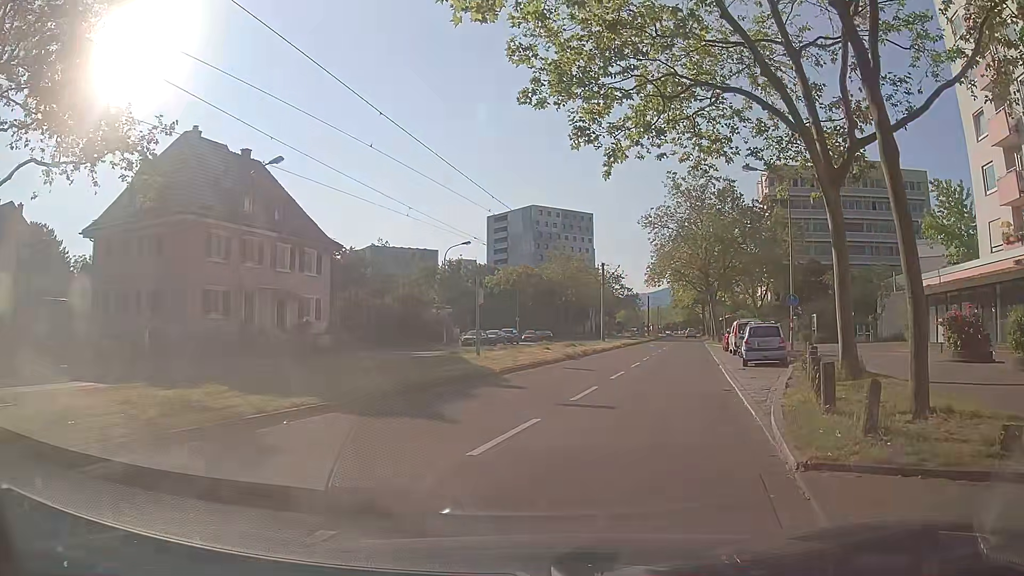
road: tertiary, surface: asphalt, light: Day
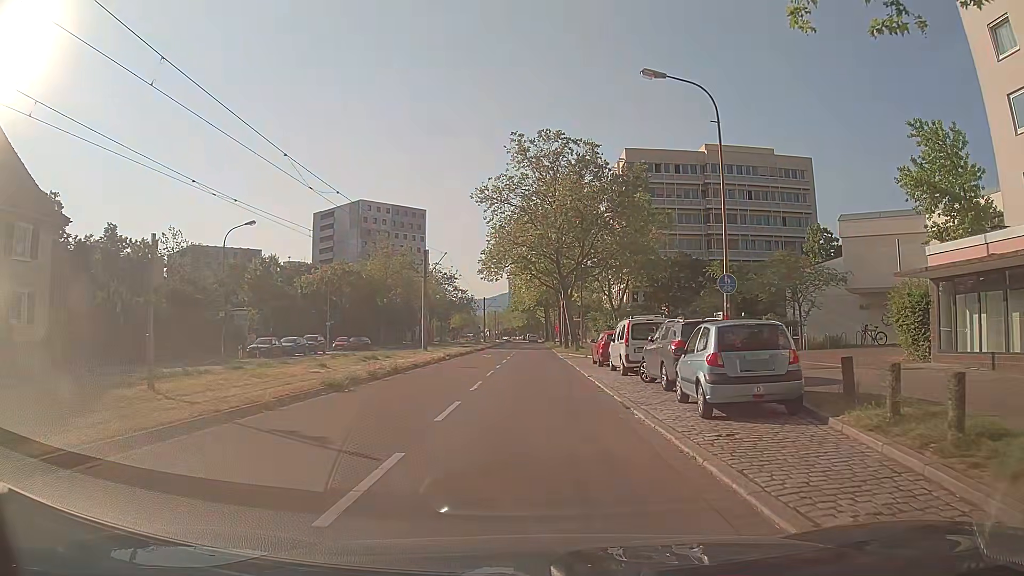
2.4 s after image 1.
(+2.5, +14.3) m; +14°
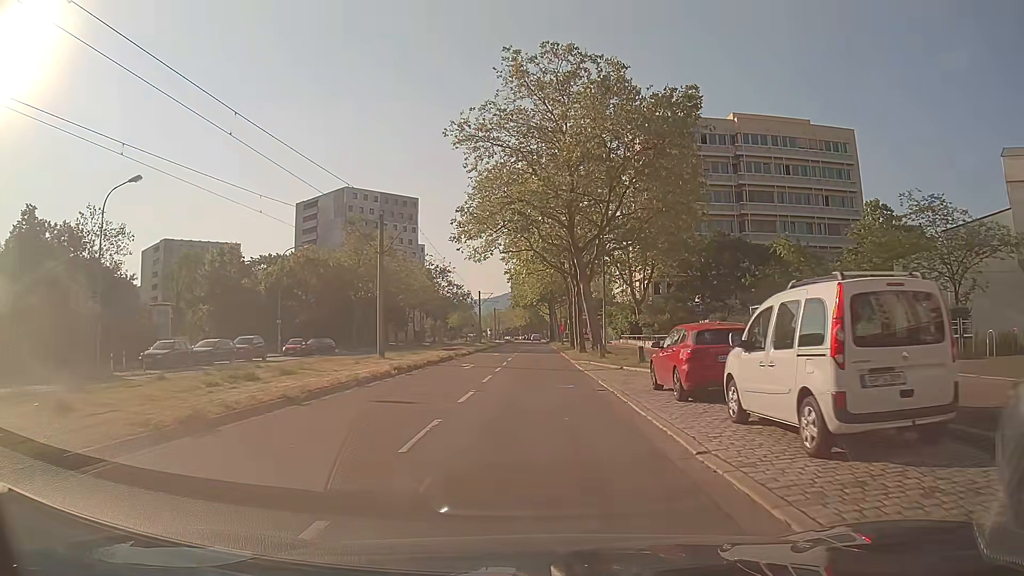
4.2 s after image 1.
(+0.3, +15.2) m; +1°
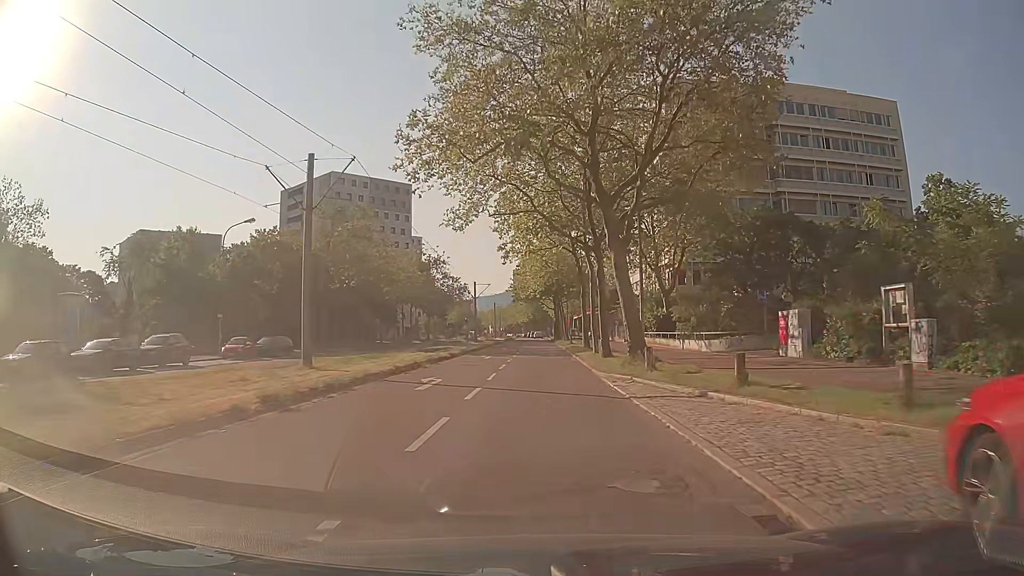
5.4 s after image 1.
(-0.1, +12.0) m; -1°
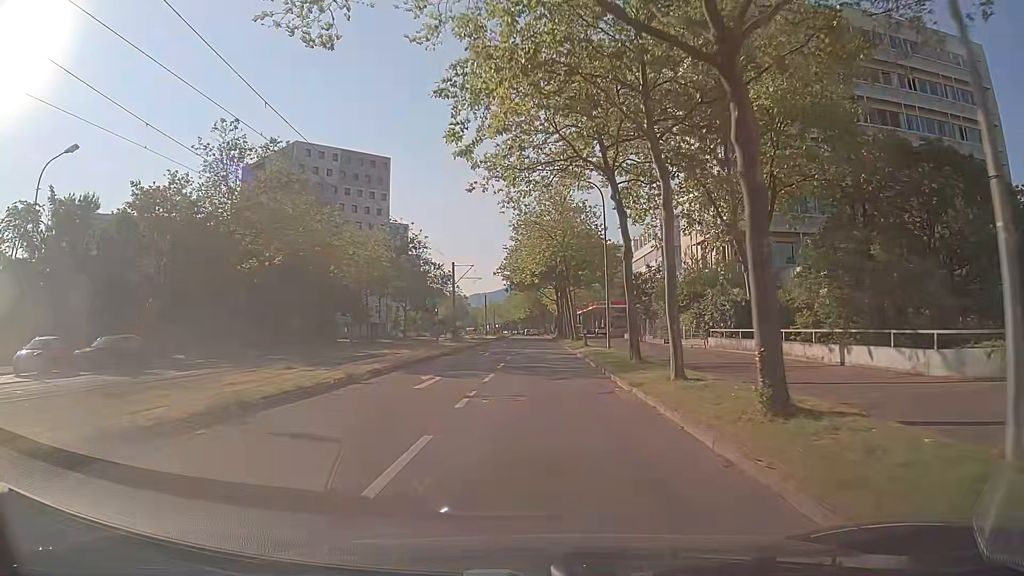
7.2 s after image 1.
(0.0, +20.4) m; 0°
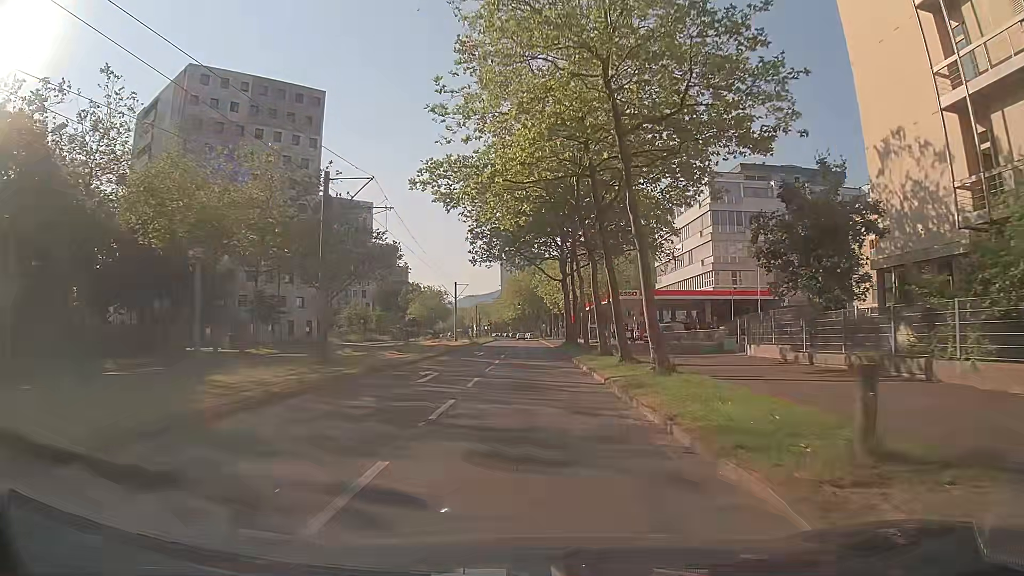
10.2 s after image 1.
(+0.3, +37.5) m; +1°
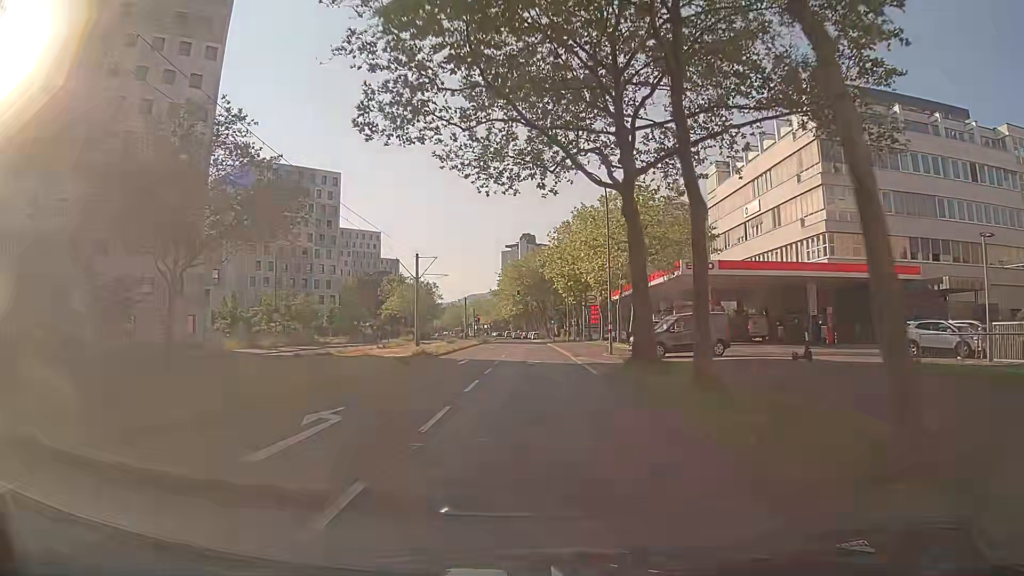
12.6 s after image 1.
(-0.4, +31.2) m; -1°
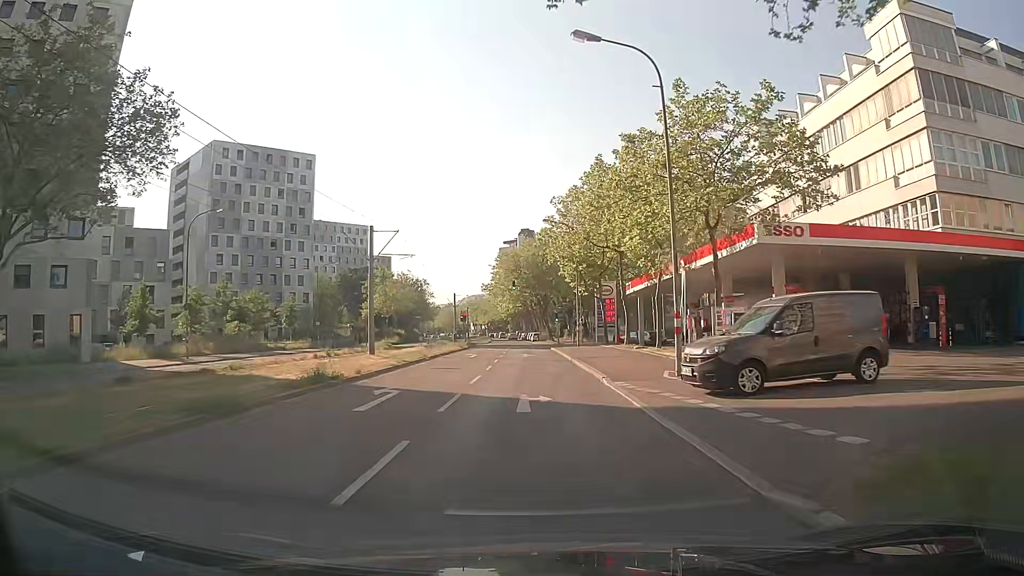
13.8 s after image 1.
(0.0, +15.5) m; +1°
(0, +10) (-1, +20) (-1, +30) (-1, +40) (-2, +50) (-2, +60) (-2, +70) (-3, +80) (-3, +90) (-4, +100) m
